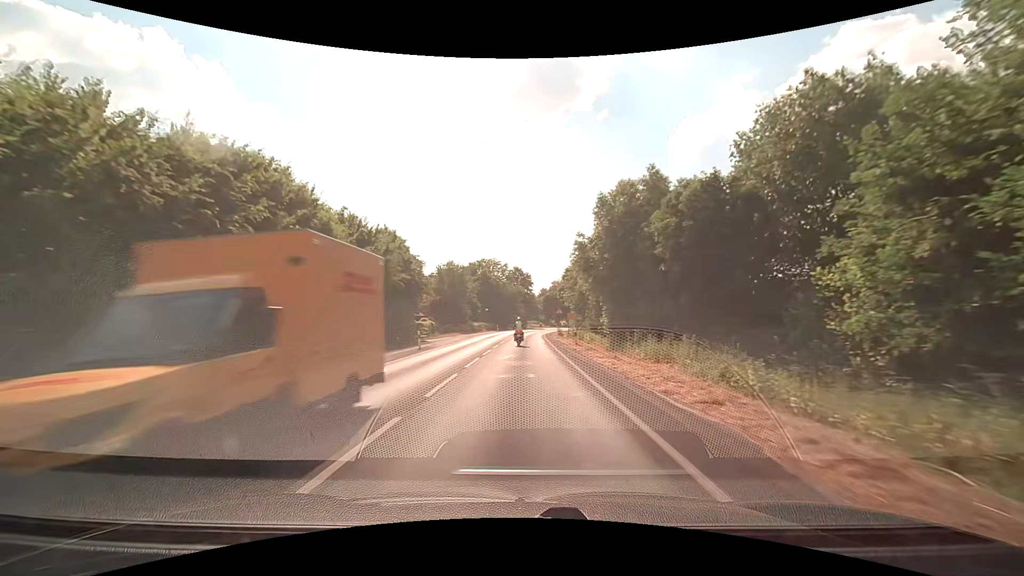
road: secondary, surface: asphalt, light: Day
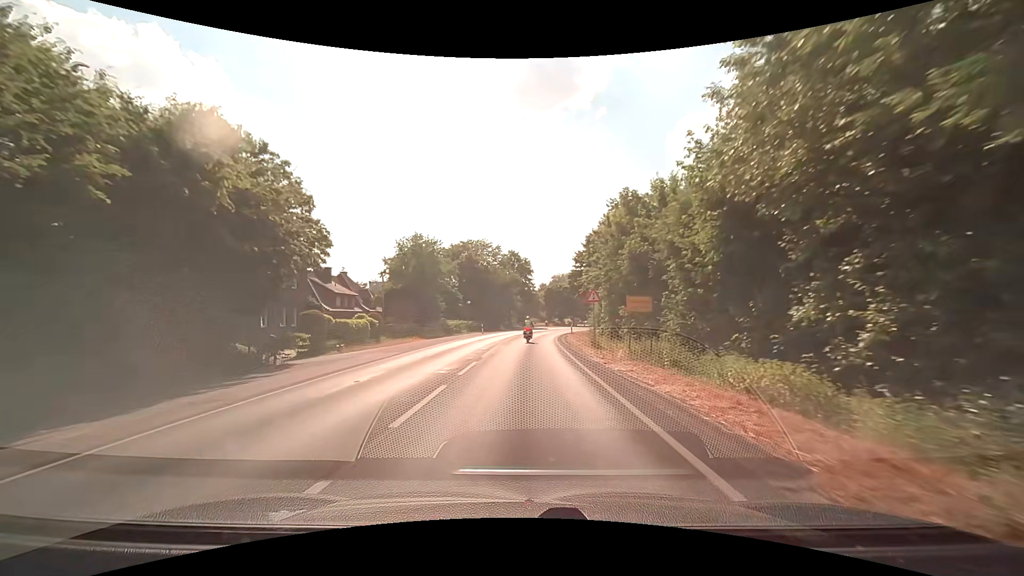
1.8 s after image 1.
(0.0, +26.4) m; 0°
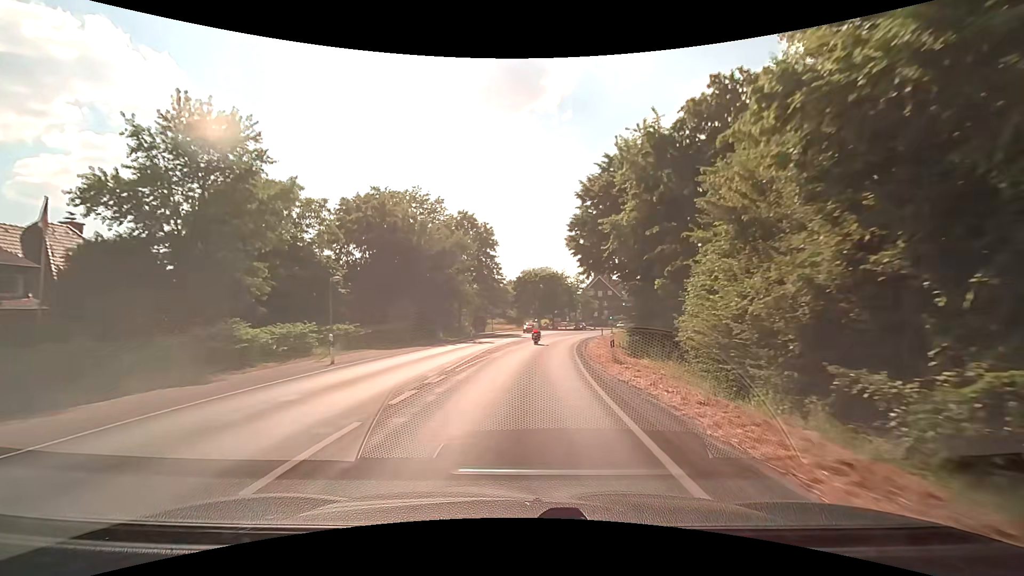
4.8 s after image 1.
(+0.8, +38.5) m; +3°
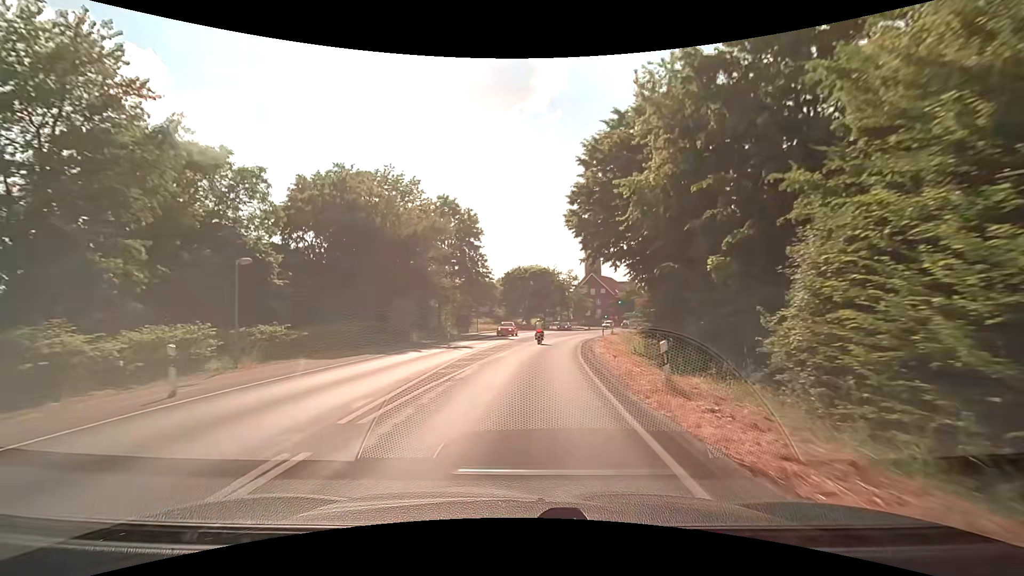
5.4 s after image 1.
(+0.1, +7.7) m; +1°
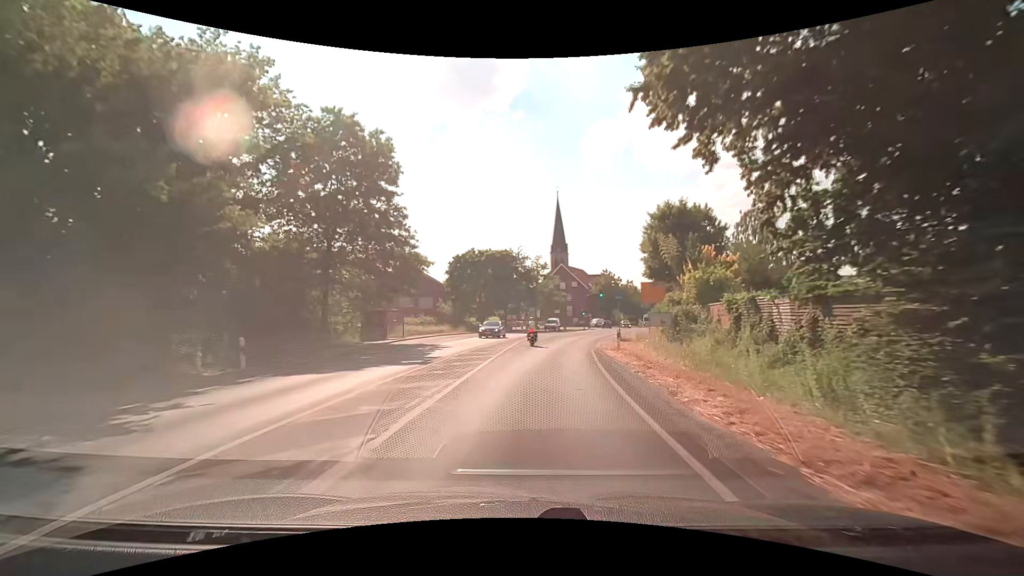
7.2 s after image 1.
(+0.9, +23.2) m; +4°
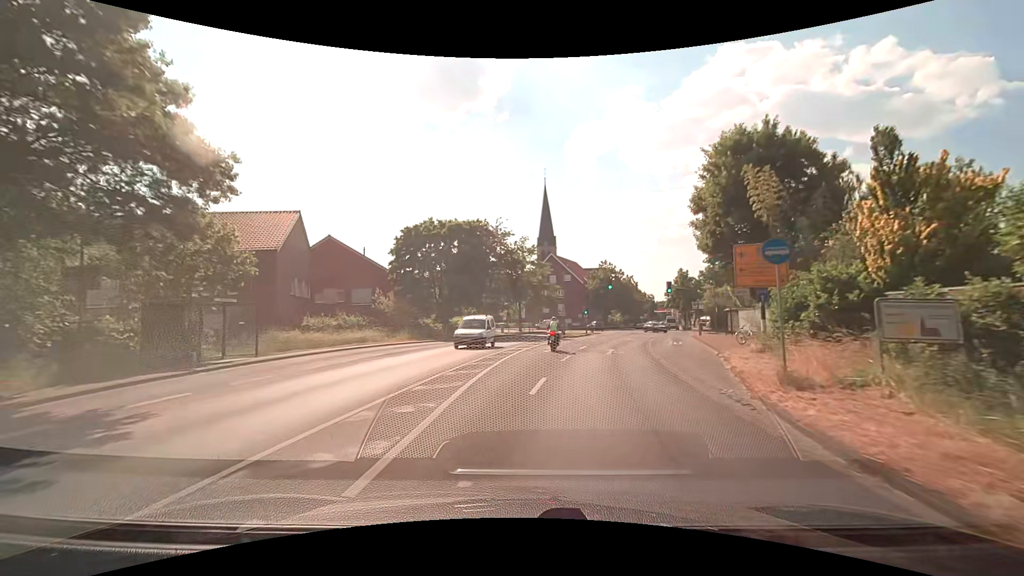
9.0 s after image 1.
(+0.4, +22.1) m; +2°
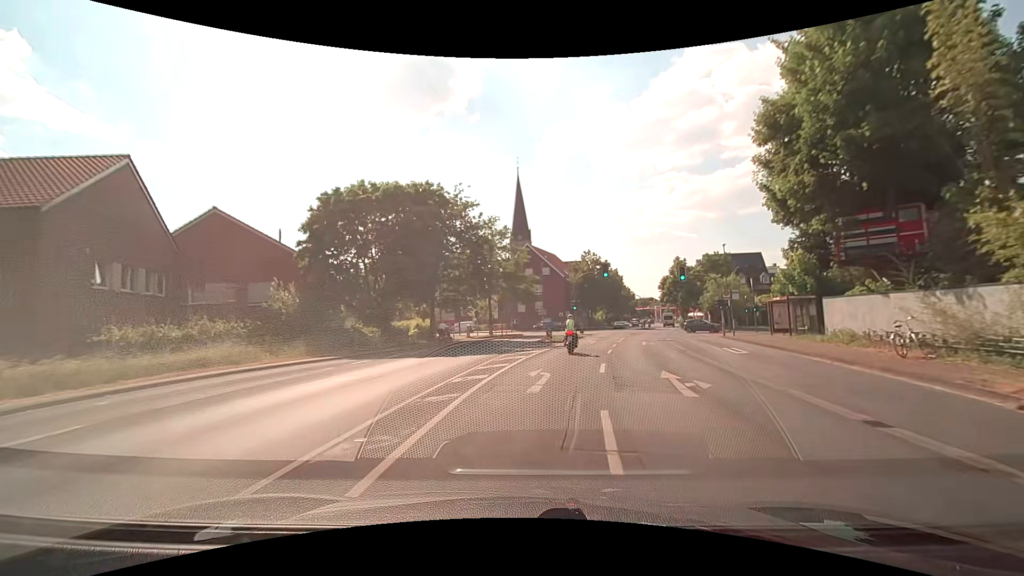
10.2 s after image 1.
(+0.3, +14.1) m; +3°
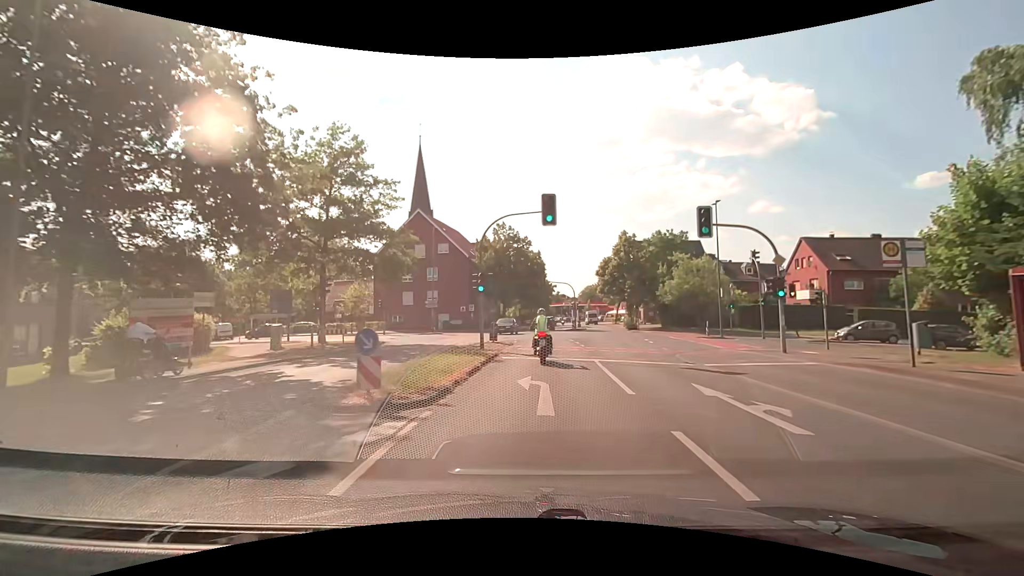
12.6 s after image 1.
(+2.3, +24.5) m; +11°
